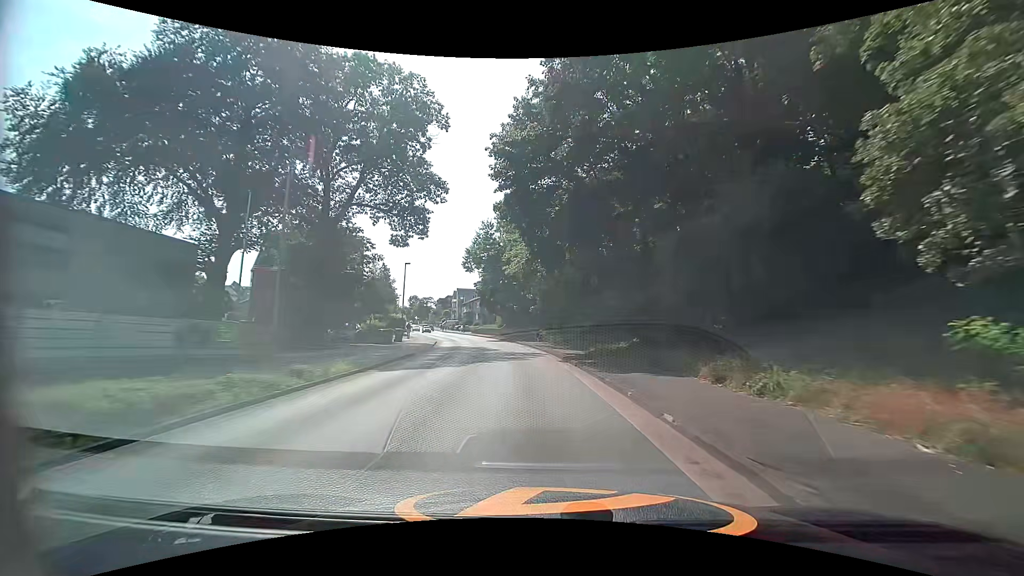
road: secondary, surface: asphalt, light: Day
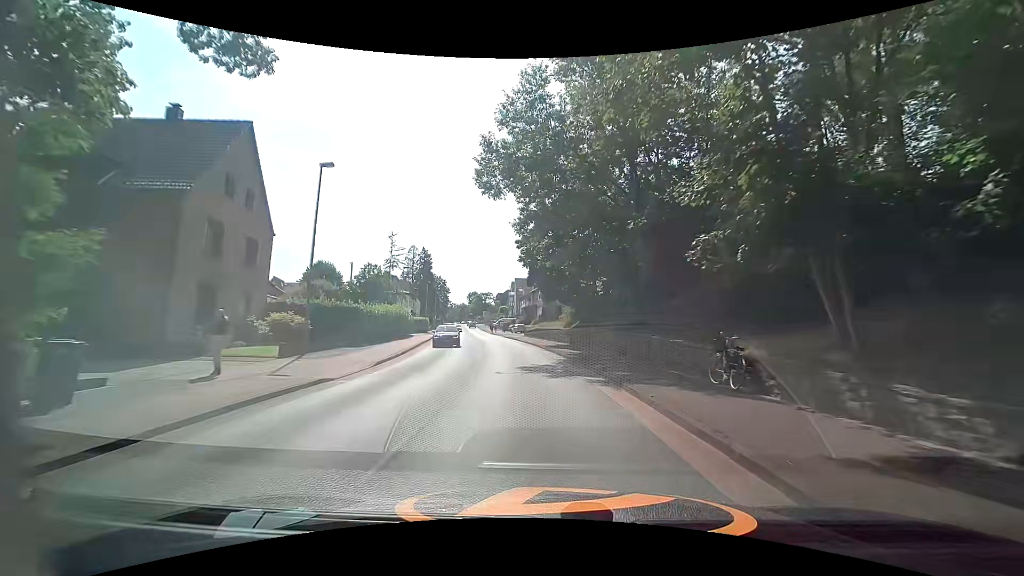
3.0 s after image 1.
(-2.6, +34.9) m; -8°
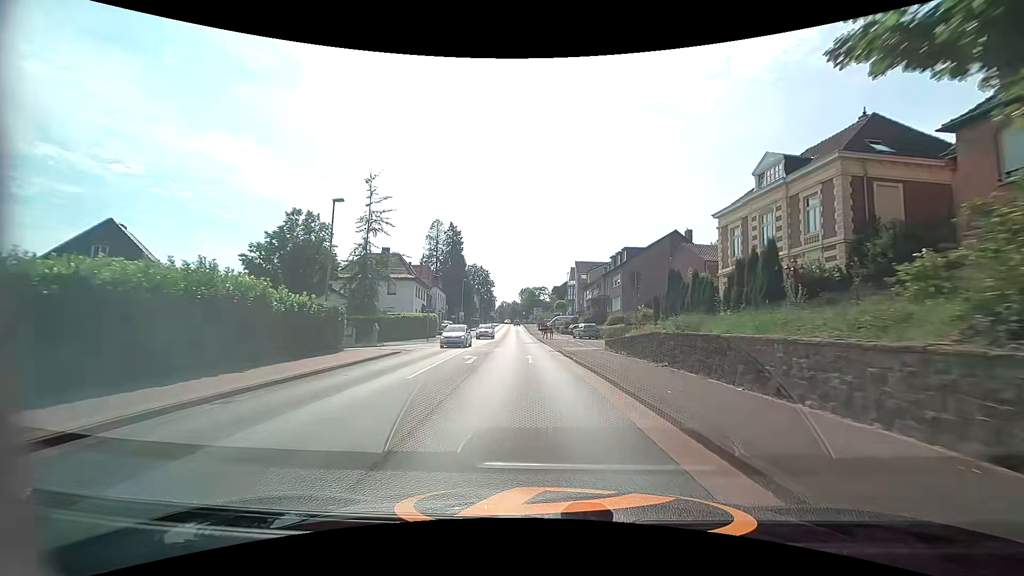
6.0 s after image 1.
(-2.6, +33.9) m; -8°
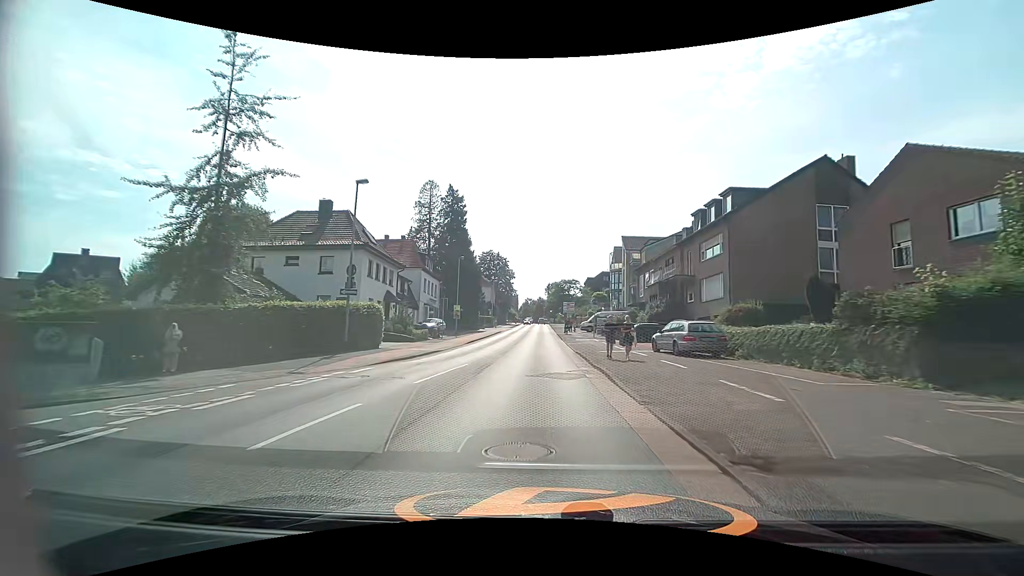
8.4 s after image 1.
(-0.6, +26.1) m; -3°
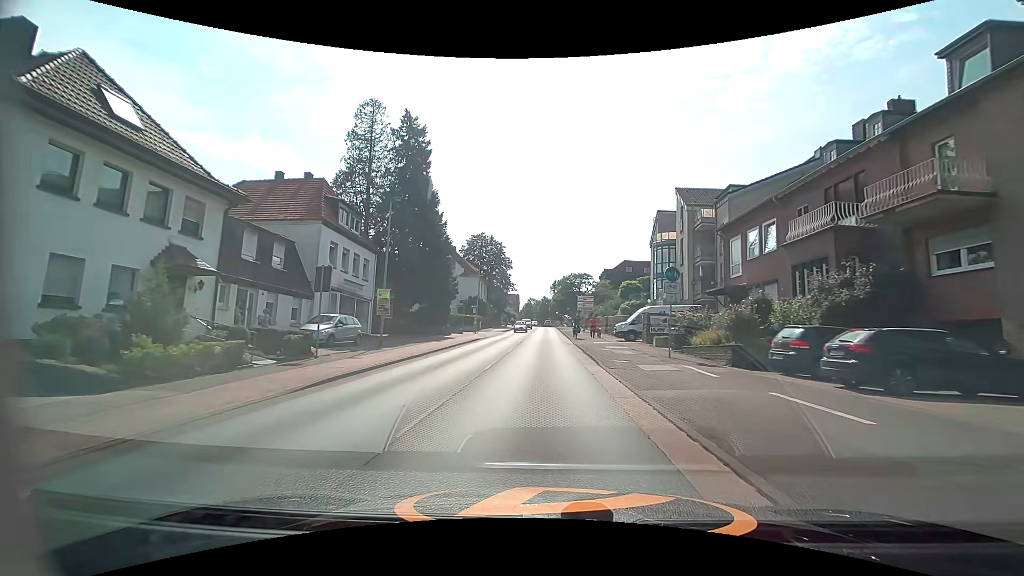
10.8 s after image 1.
(-0.1, +25.4) m; -1°
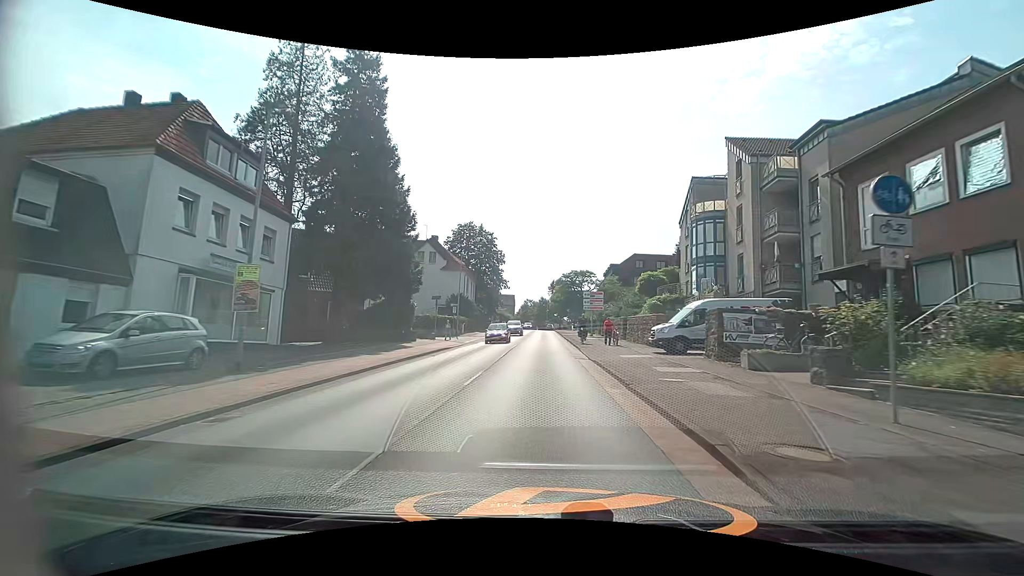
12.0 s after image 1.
(0.0, +12.4) m; +1°
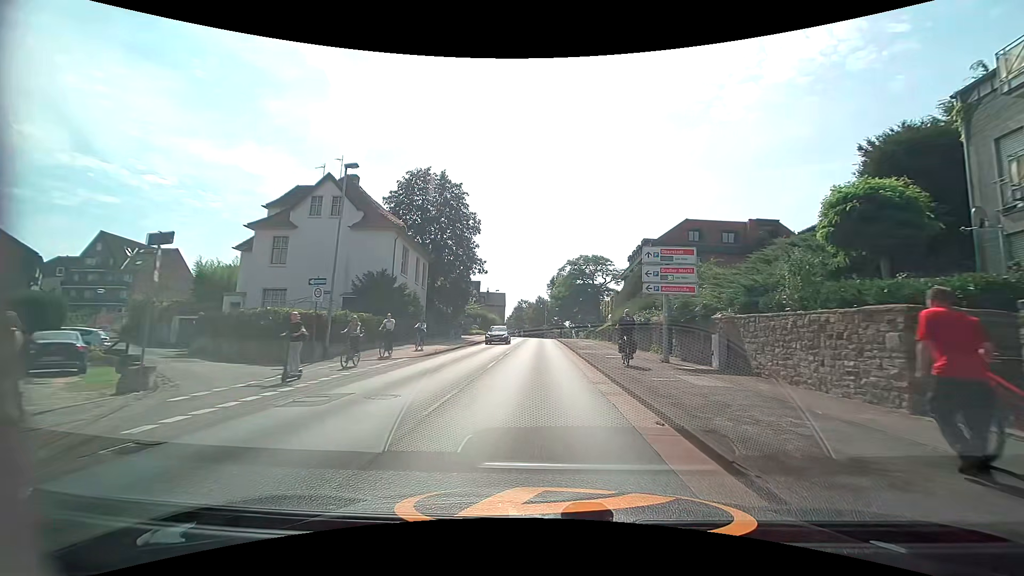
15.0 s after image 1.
(-0.1, +29.8) m; 0°
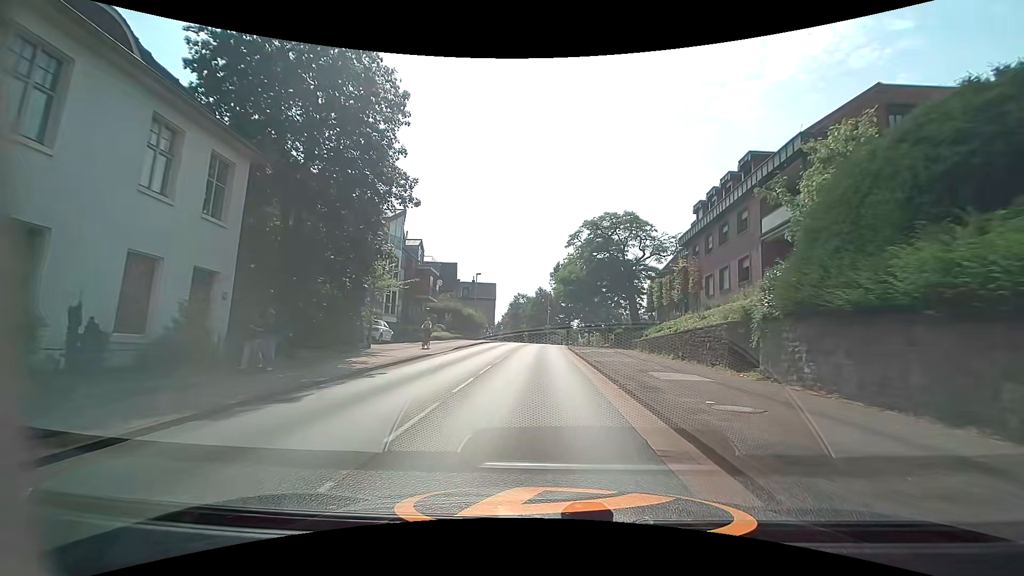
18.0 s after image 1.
(+0.1, +28.5) m; 0°
